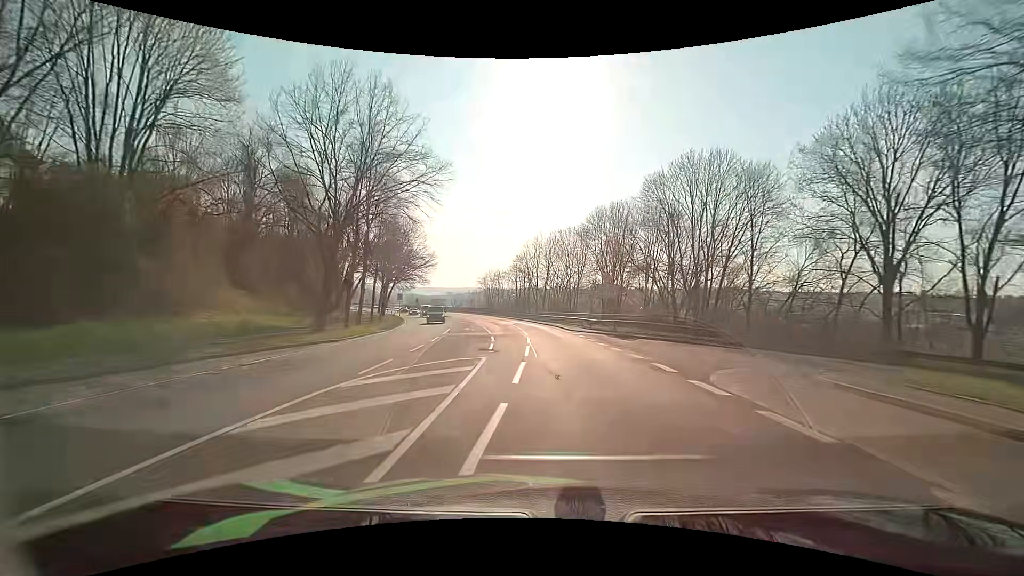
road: primary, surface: asphalt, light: Day
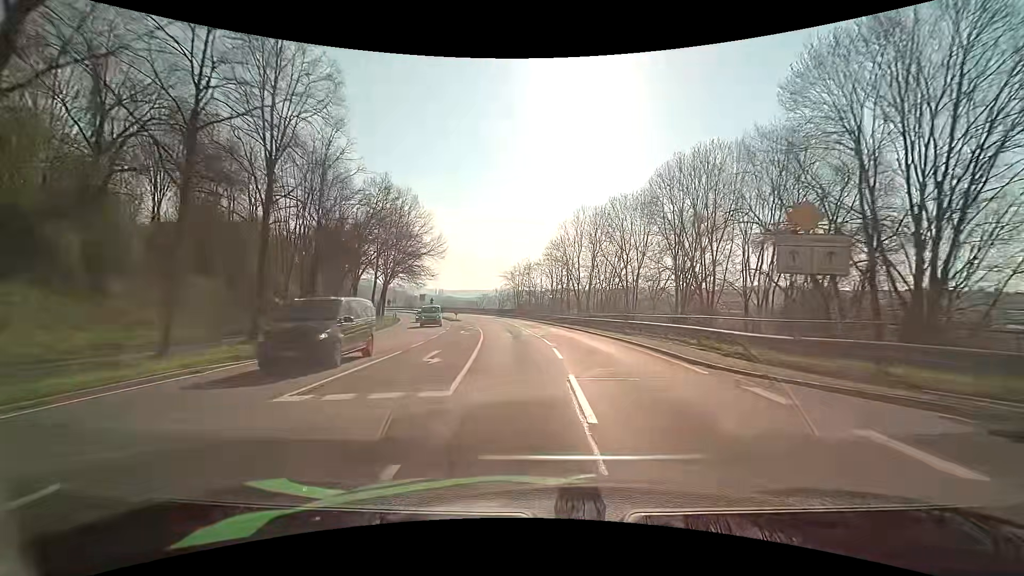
(-0.8, +22.1) m; -4°
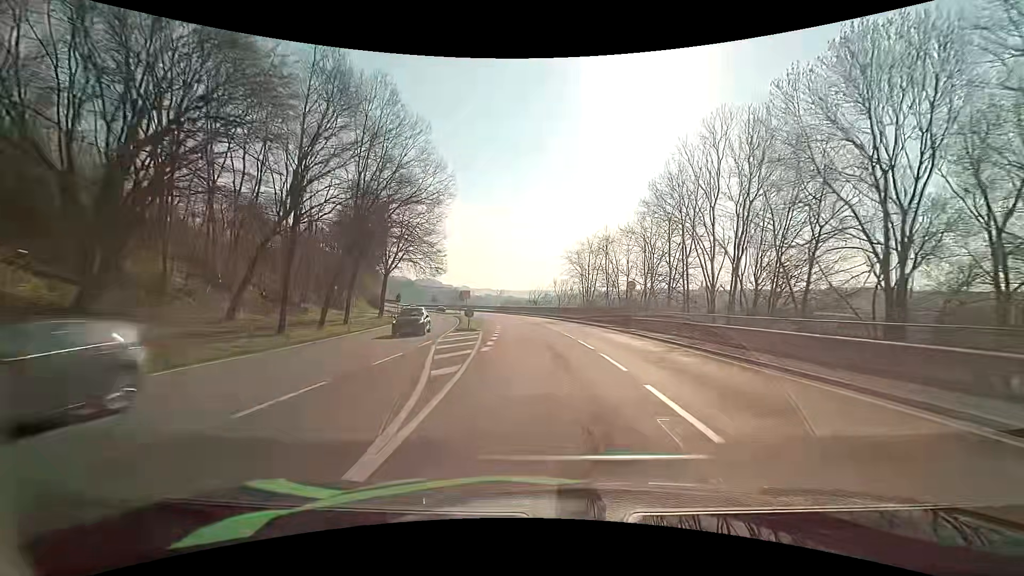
(-2.2, +32.6) m; -8°
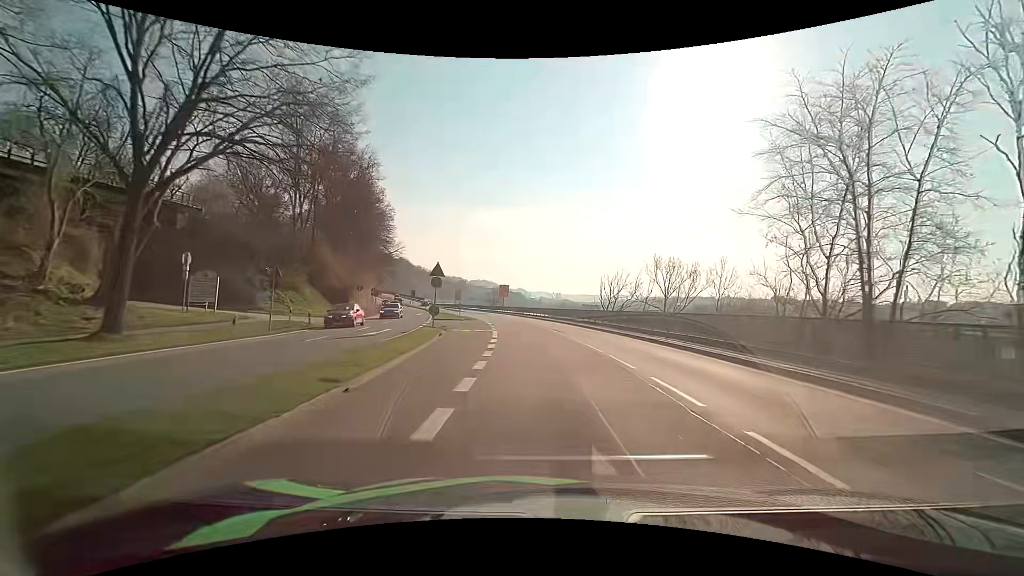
(-1.7, +43.7) m; -6°
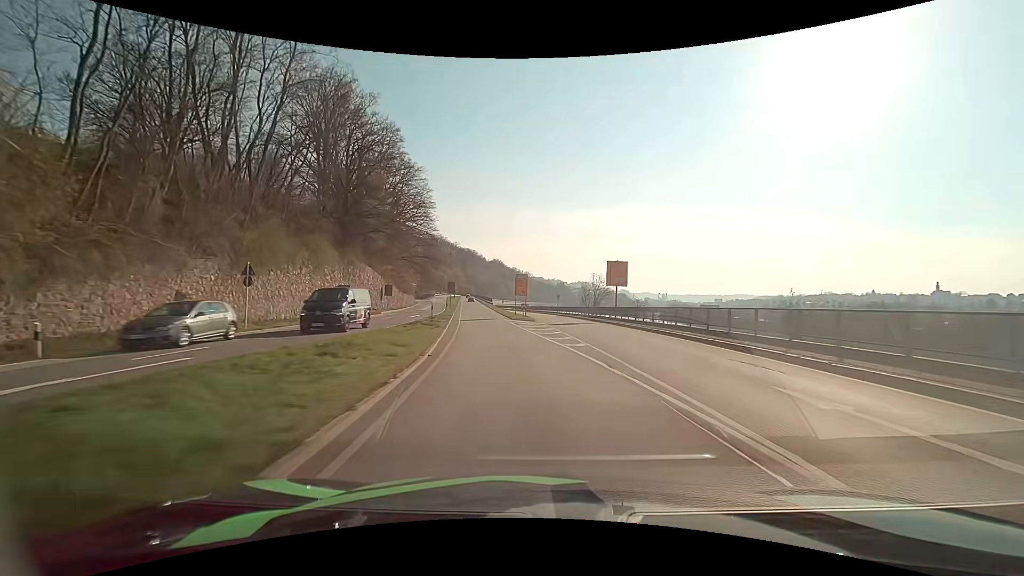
(-4.6, +53.4) m; -12°
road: primary_link
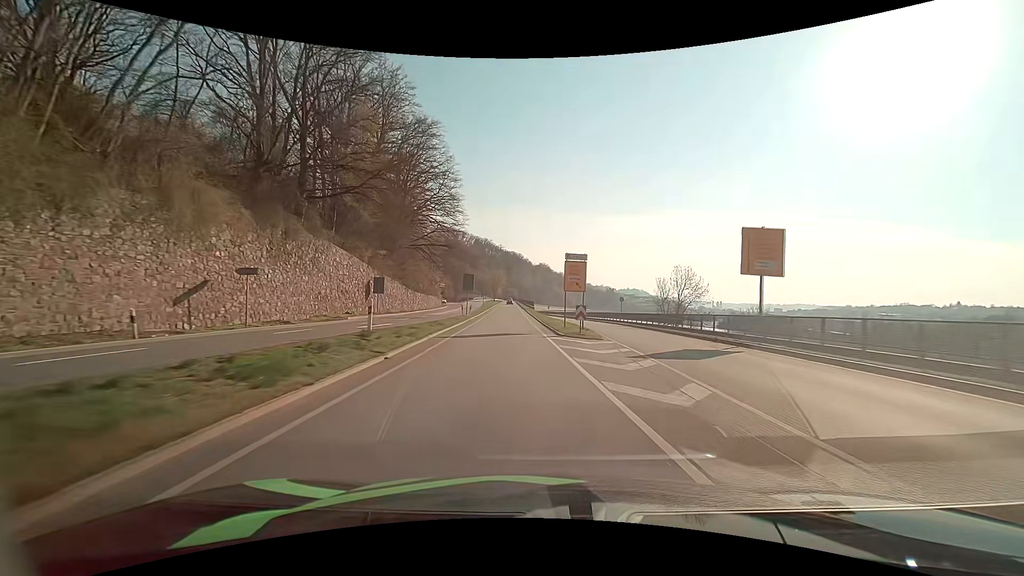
(-0.9, +22.2) m; -5°
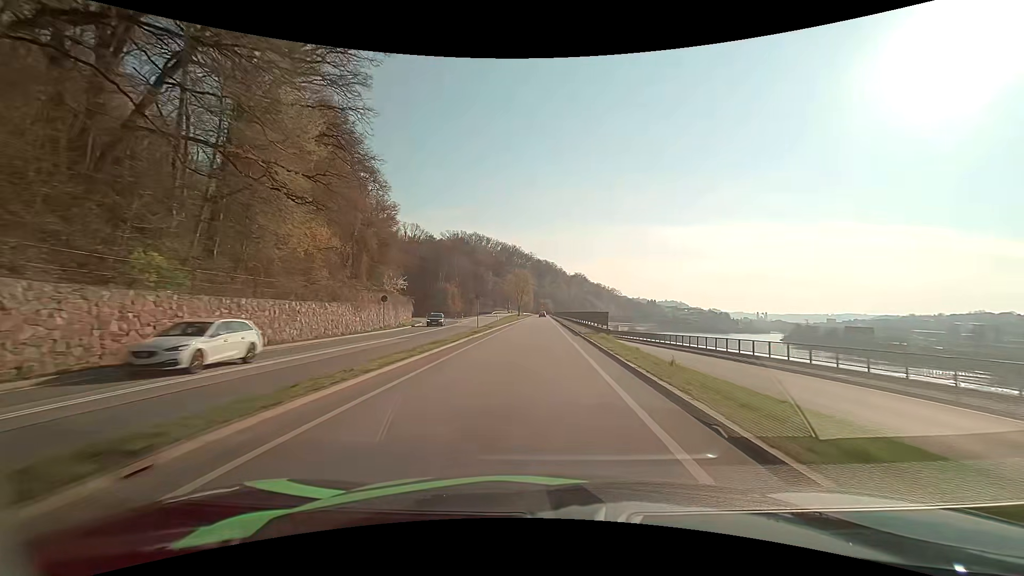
(-3.3, +56.8) m; -4°
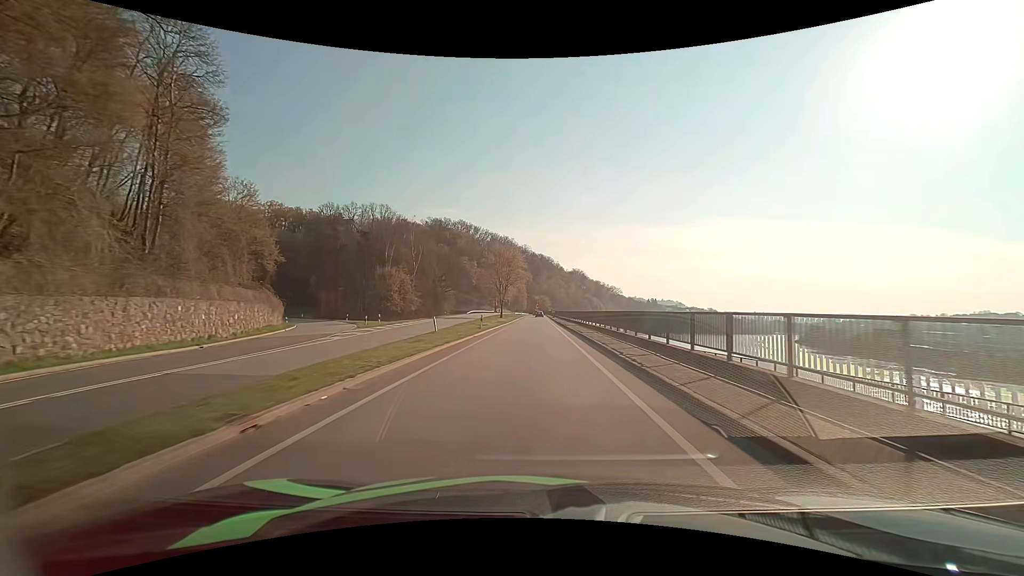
(+0.1, +44.2) m; +1°
(0, +10) (0, +20) (0, +30) (0, +40) (0, +50) (0, +60) (0, +70) (0, +80) (0, +90) (0, +100) m
